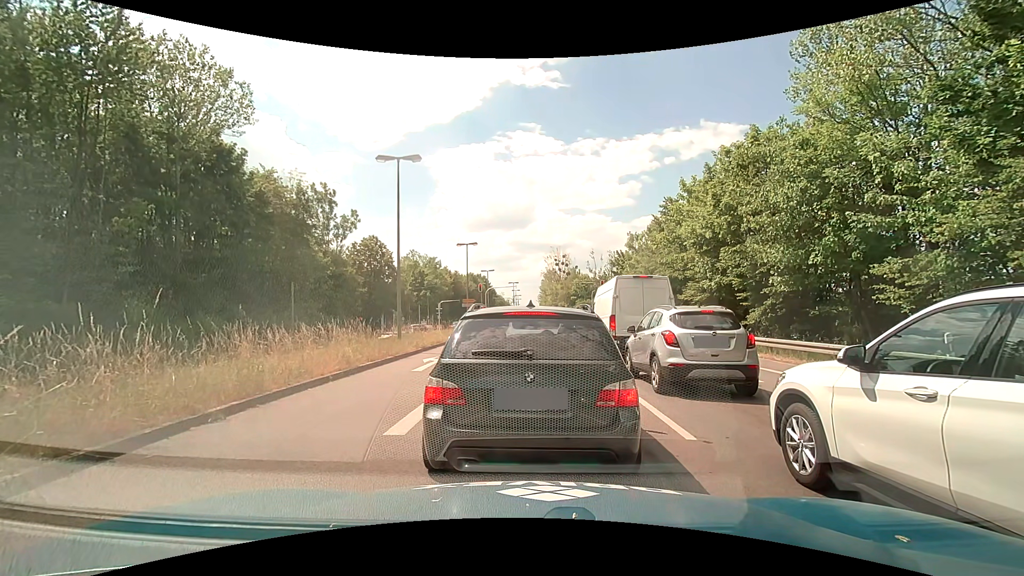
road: primary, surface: asphalt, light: Day
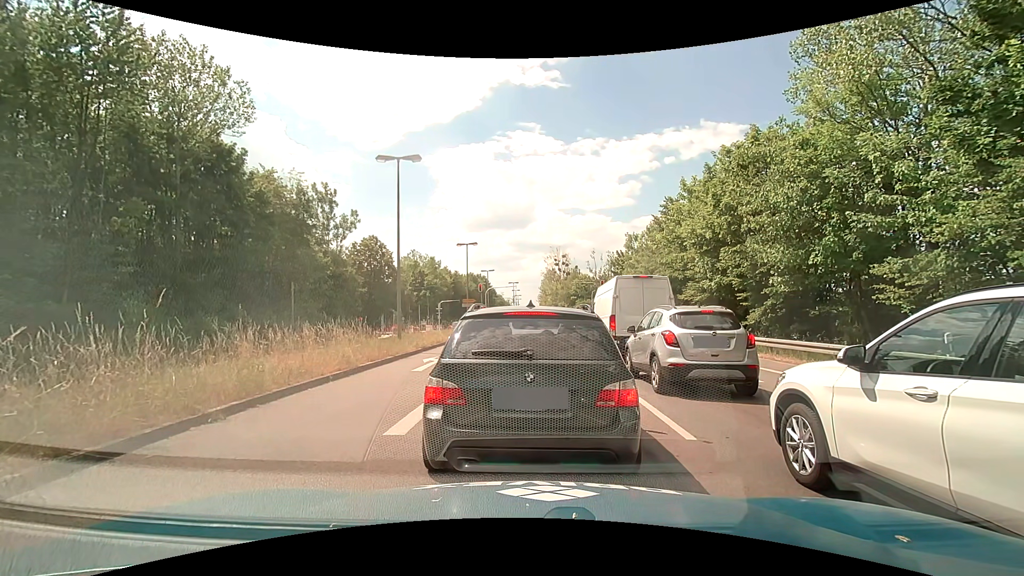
(0.0, 0.0) m; 0°
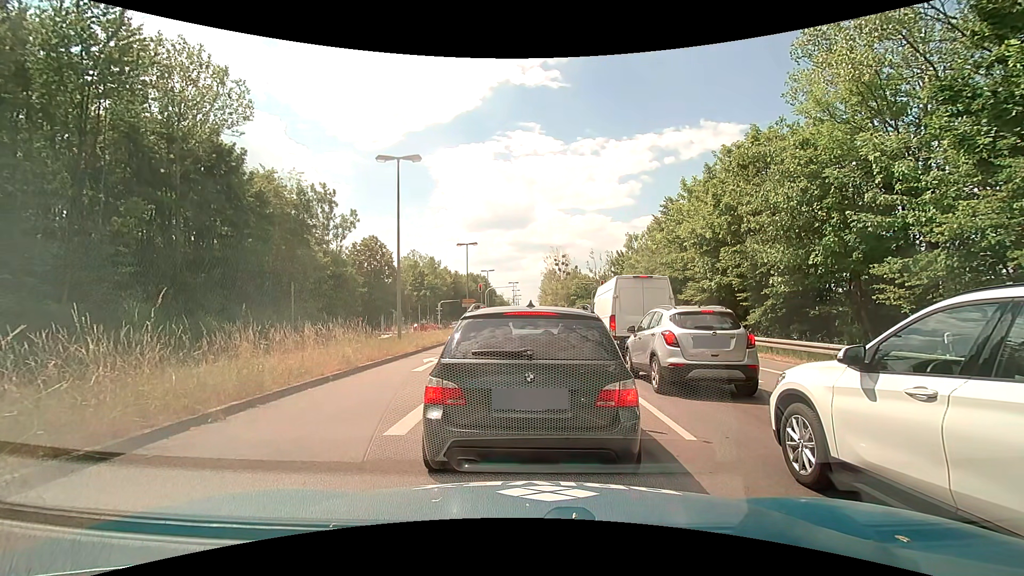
(0.0, 0.0) m; 0°
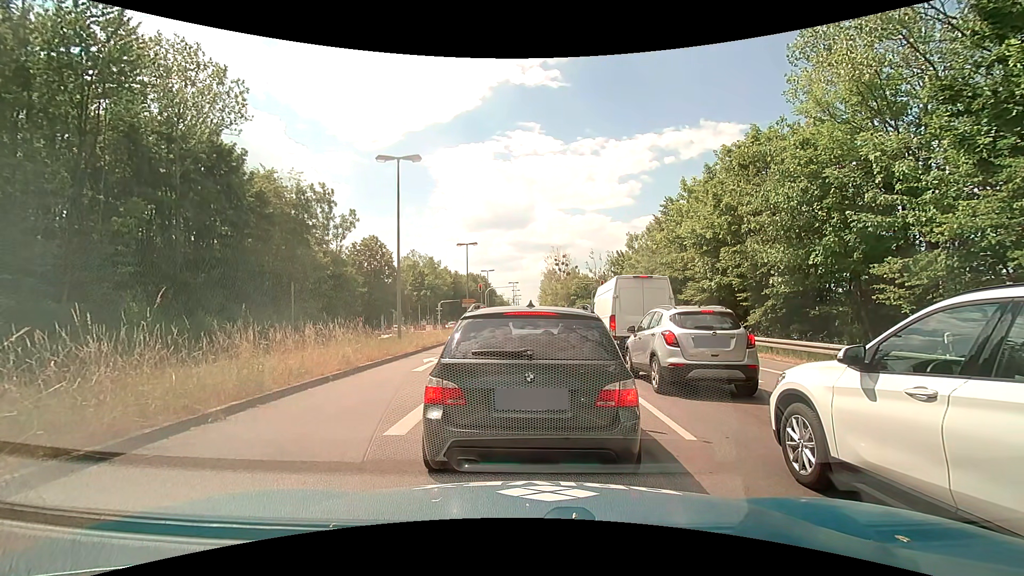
(0.0, 0.0) m; 0°
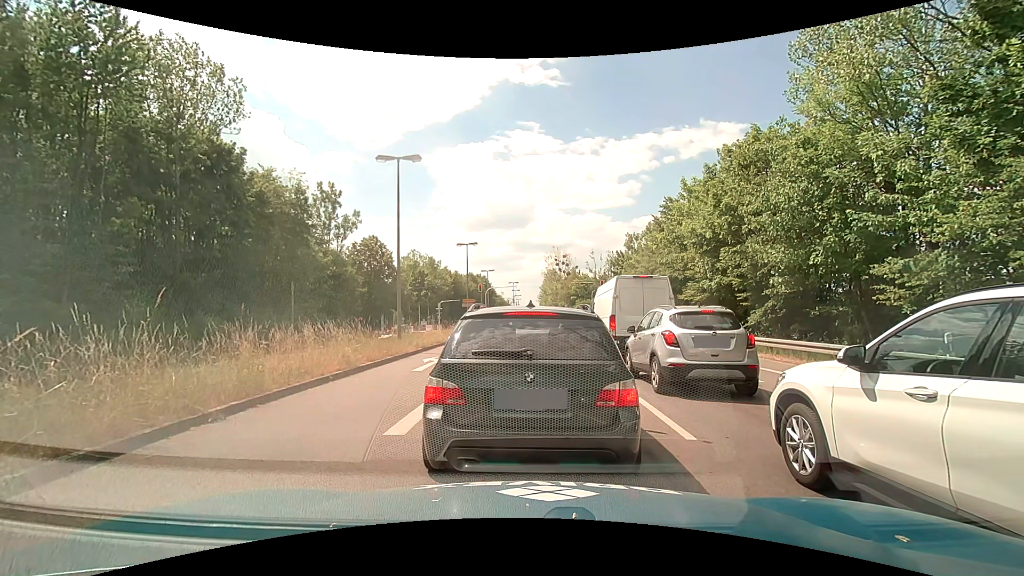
(0.0, 0.0) m; 0°
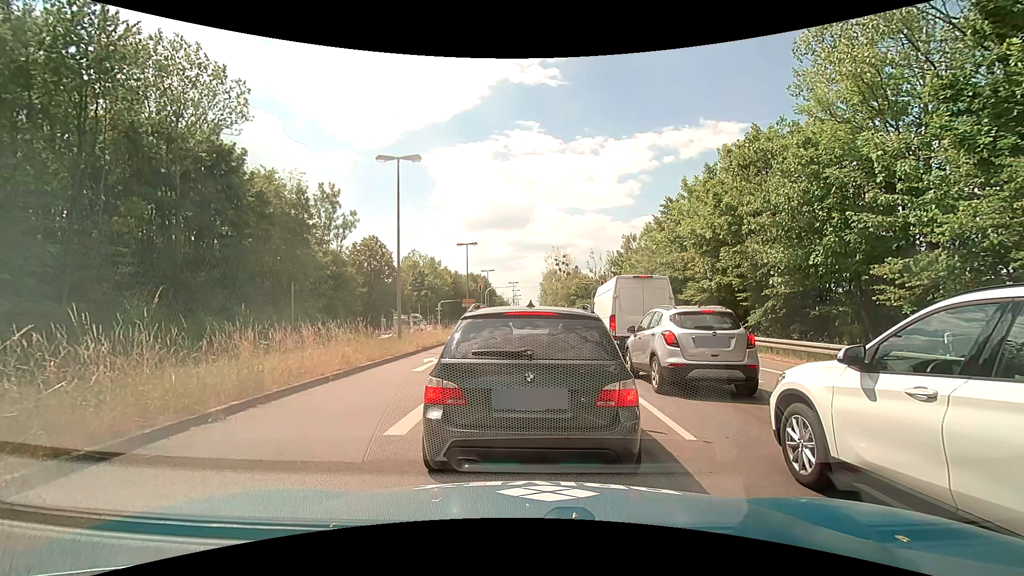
(0.0, 0.0) m; 0°
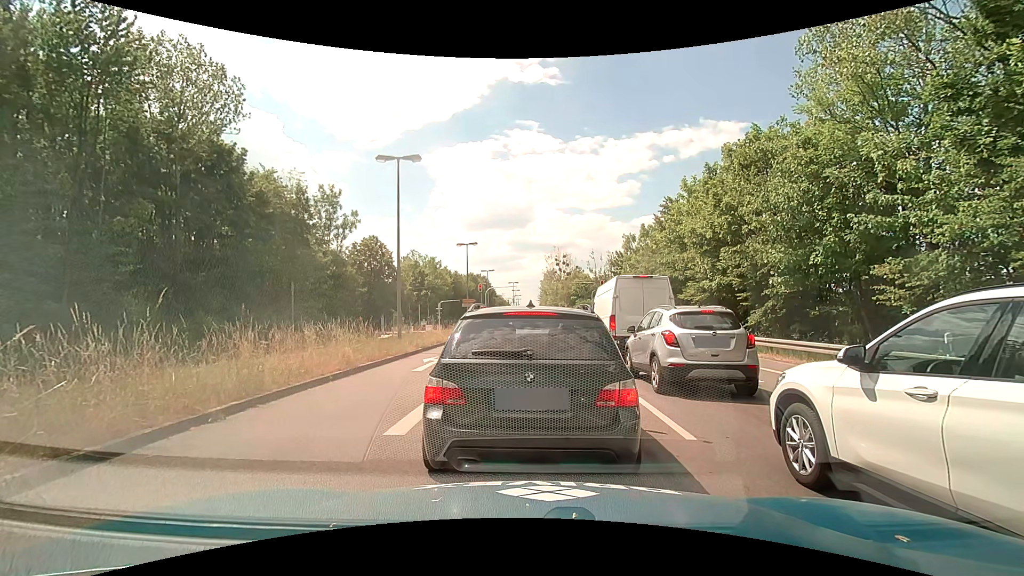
(0.0, 0.0) m; 0°
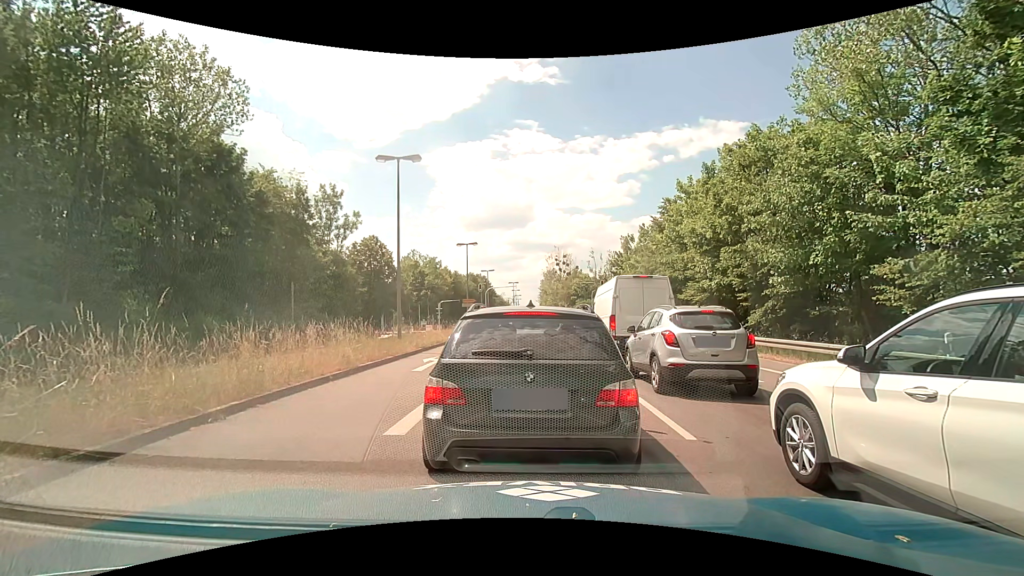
(0.0, 0.0) m; 0°
(0, +10) (-1, +20) (-1, +30) (-2, +40) (-2, +50) (-3, +60) (-3, +70) (-4, +80) (-4, +90) (-5, +100) m
